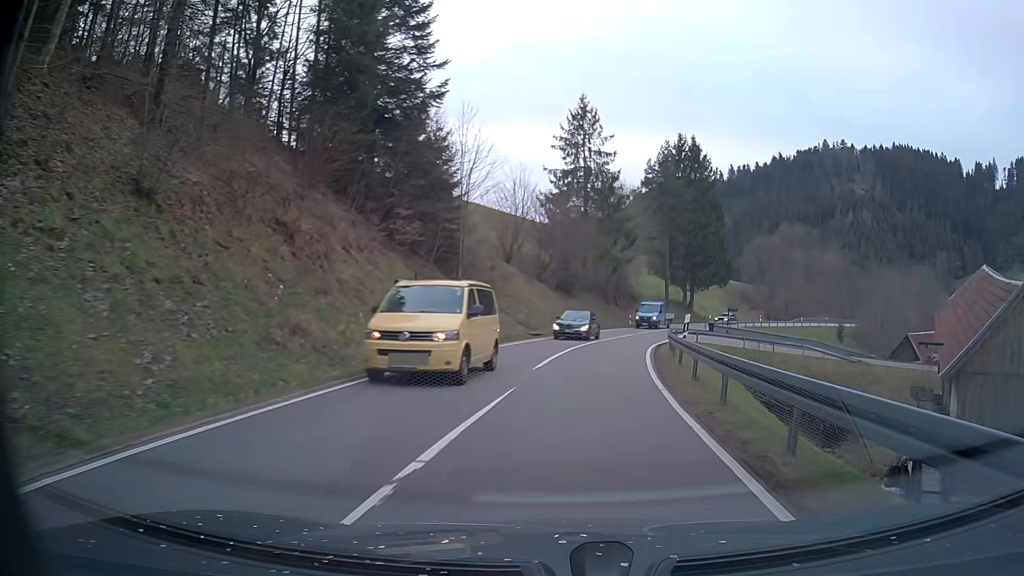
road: tertiary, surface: asphalt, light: Day
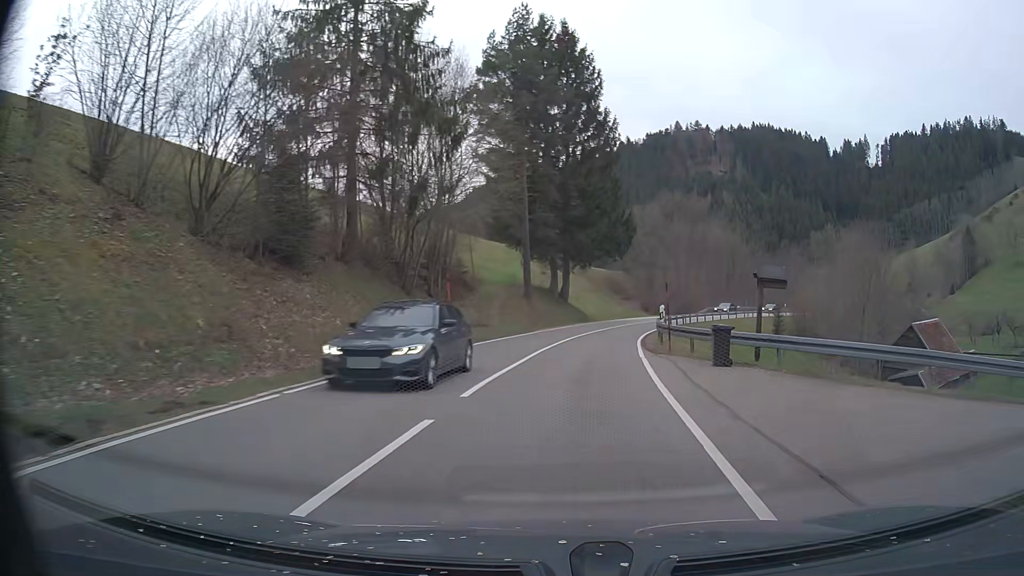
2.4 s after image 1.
(+4.7, +36.7) m; +14°
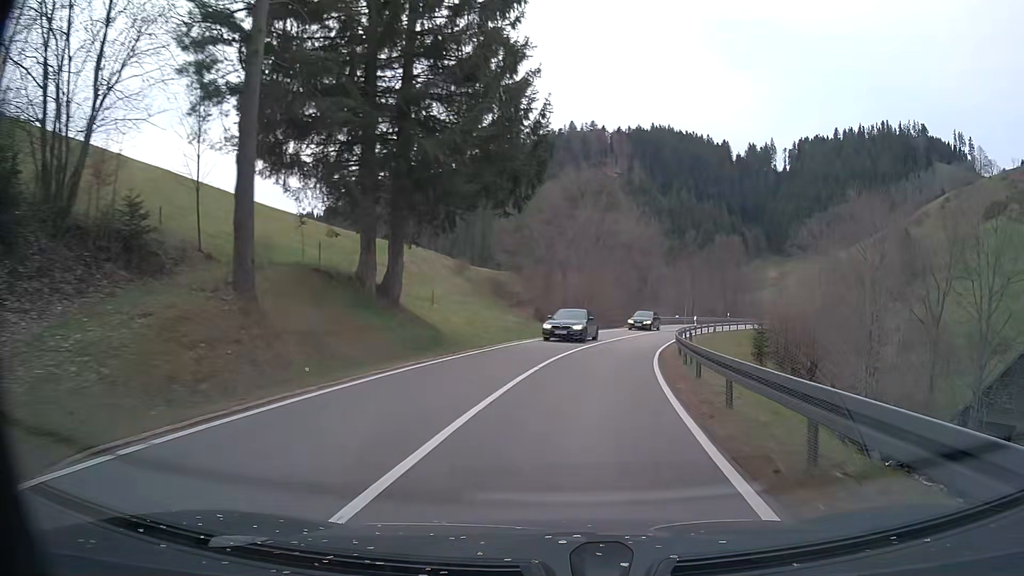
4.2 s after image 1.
(+2.3, +29.3) m; +9°
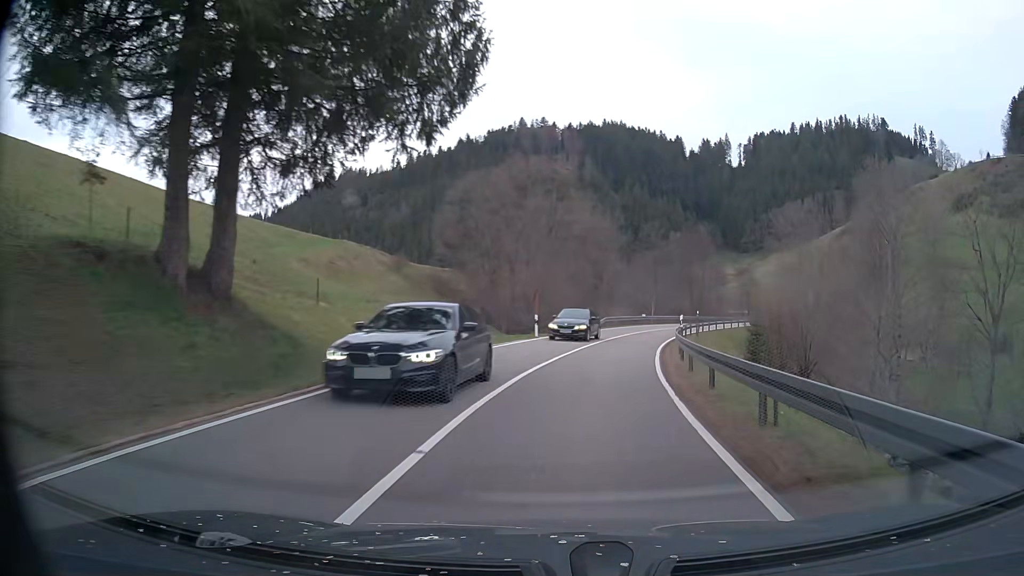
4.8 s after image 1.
(+0.4, +10.1) m; +5°
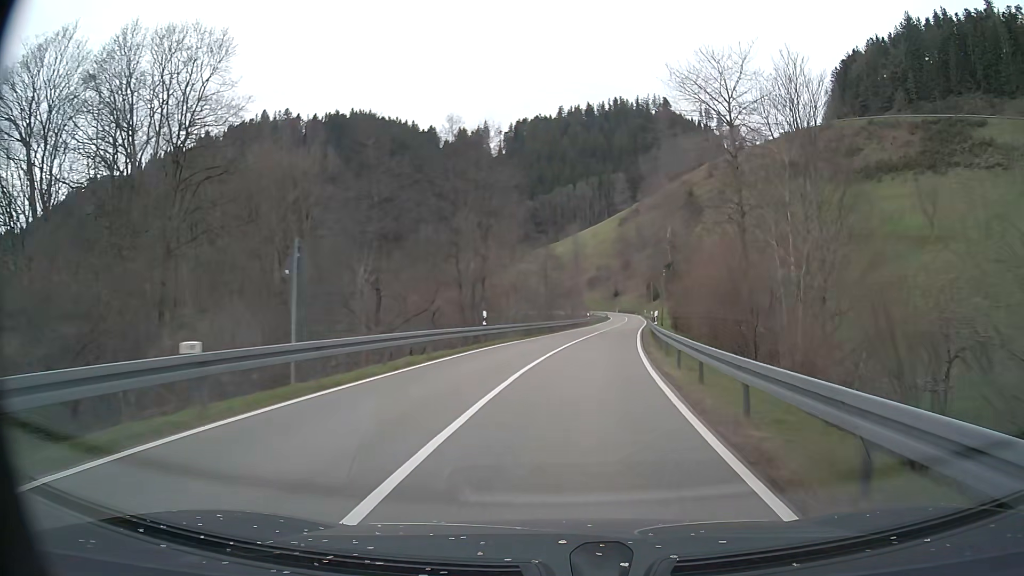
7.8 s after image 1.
(+9.1, +51.2) m; +21°
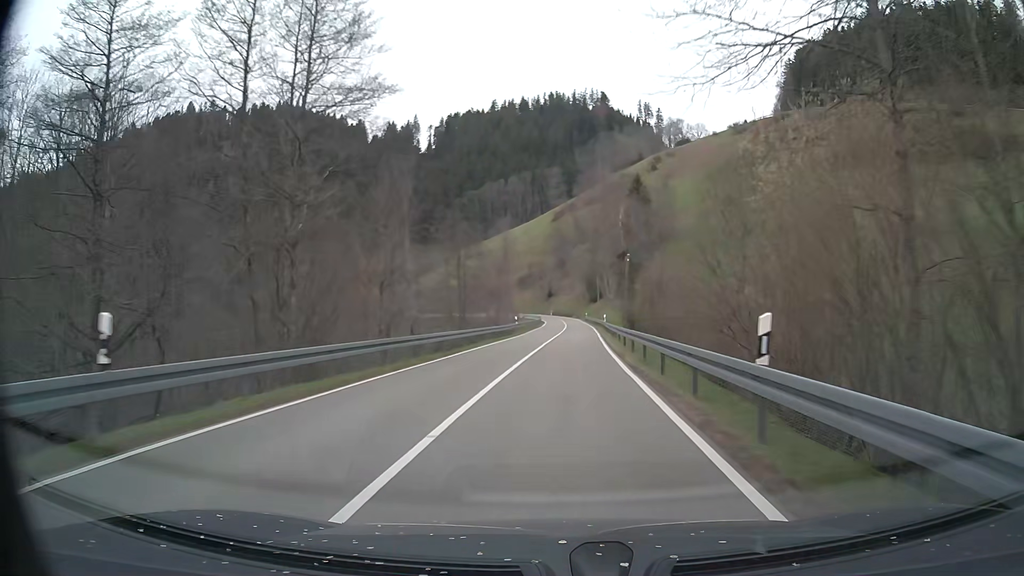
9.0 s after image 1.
(+1.3, +21.7) m; +6°
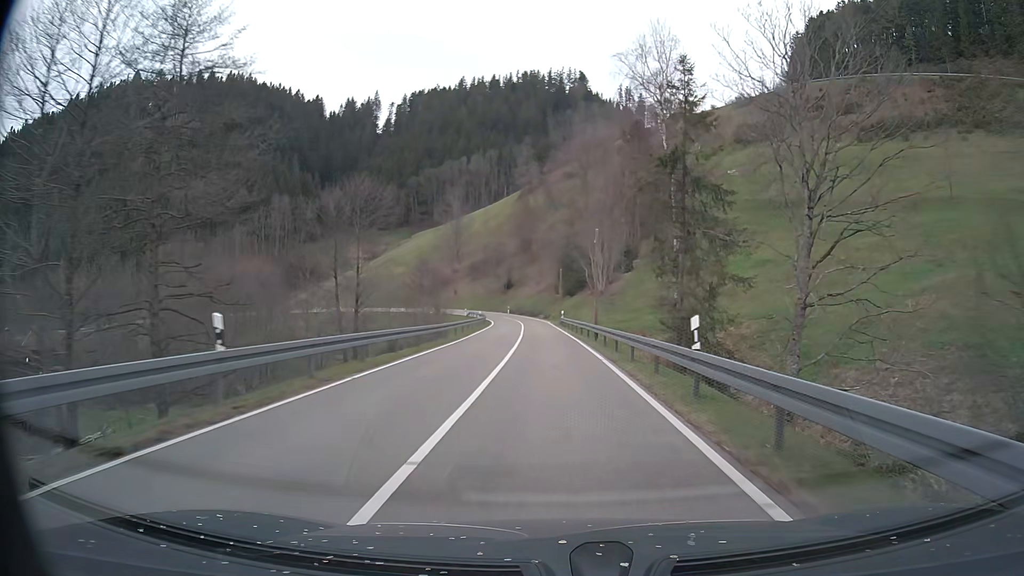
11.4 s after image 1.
(+1.5, +44.9) m; +3°
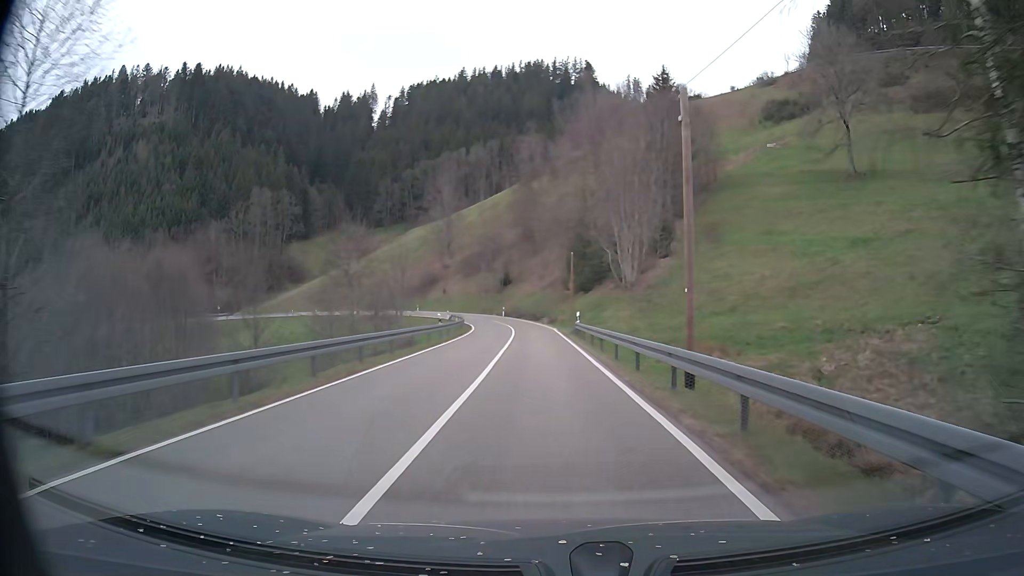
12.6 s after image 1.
(-0.1, +23.2) m; 0°
(0, +10) (0, +20) (0, +30) (-1, +40) (-2, +50) (-3, +60) (-4, +70) (-7, +79) (-10, +89) (-14, +98) m
